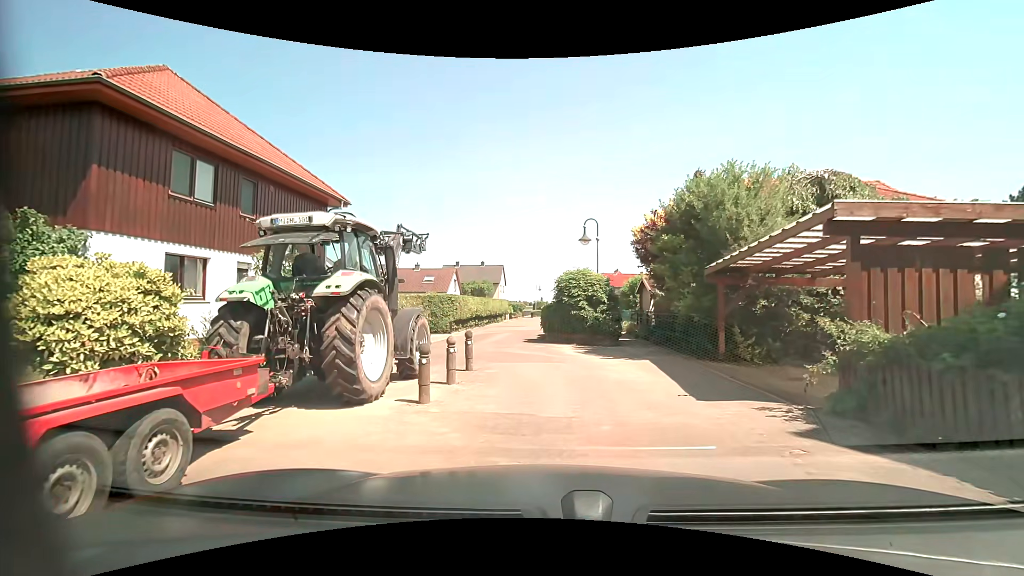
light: Day
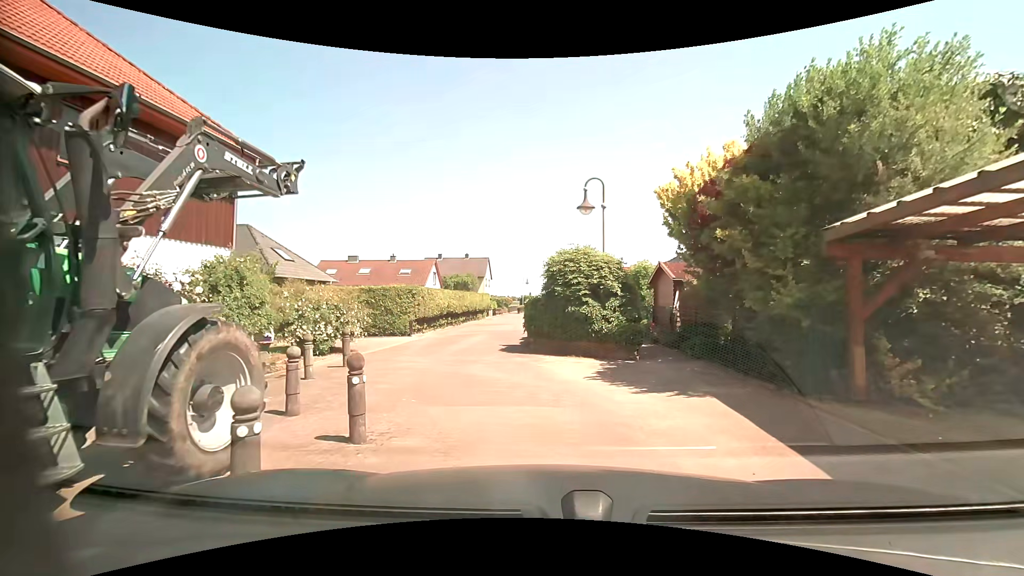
(0.0, +5.7) m; 0°
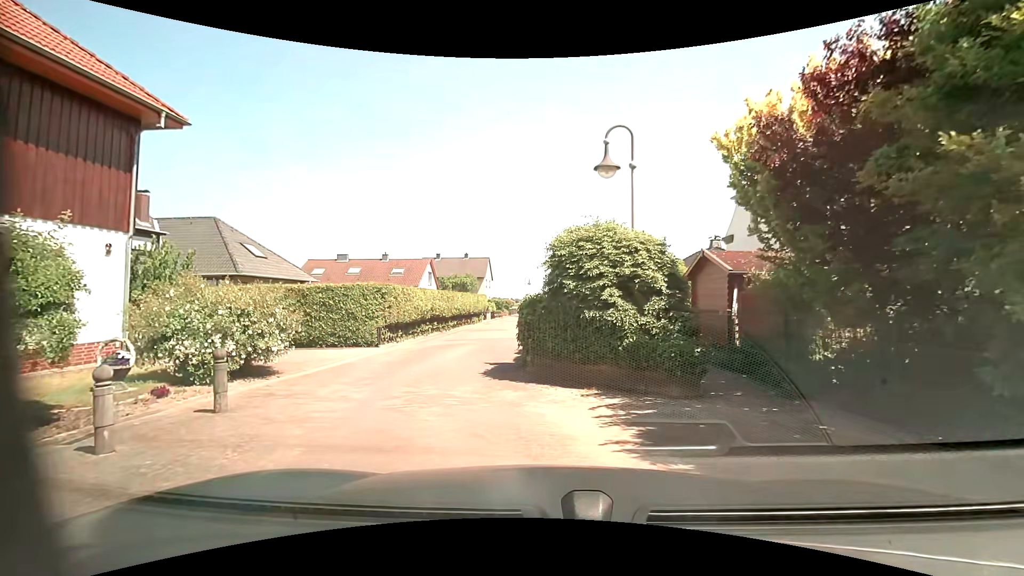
(+0.1, +4.4) m; +1°
